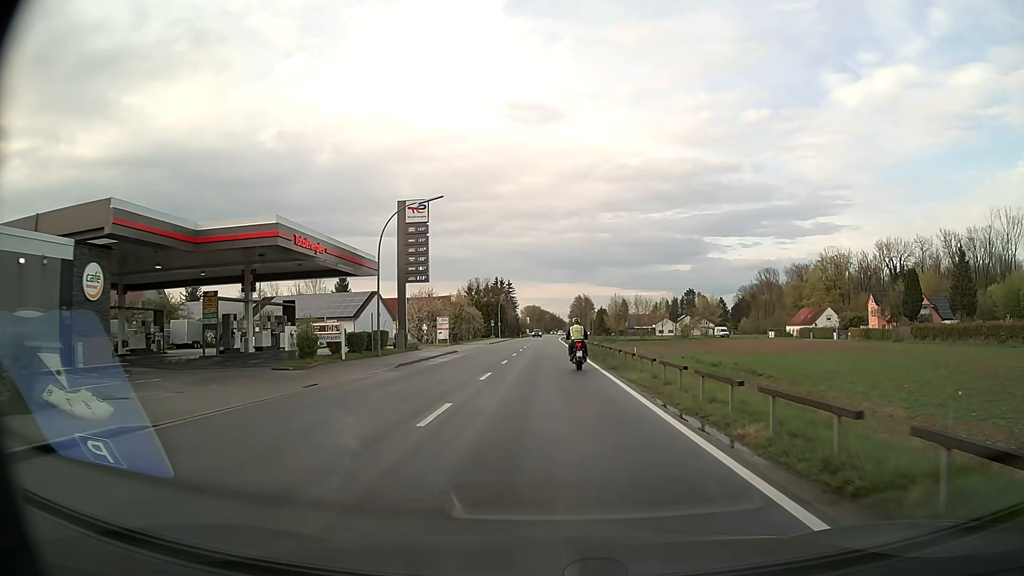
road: secondary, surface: asphalt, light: Day
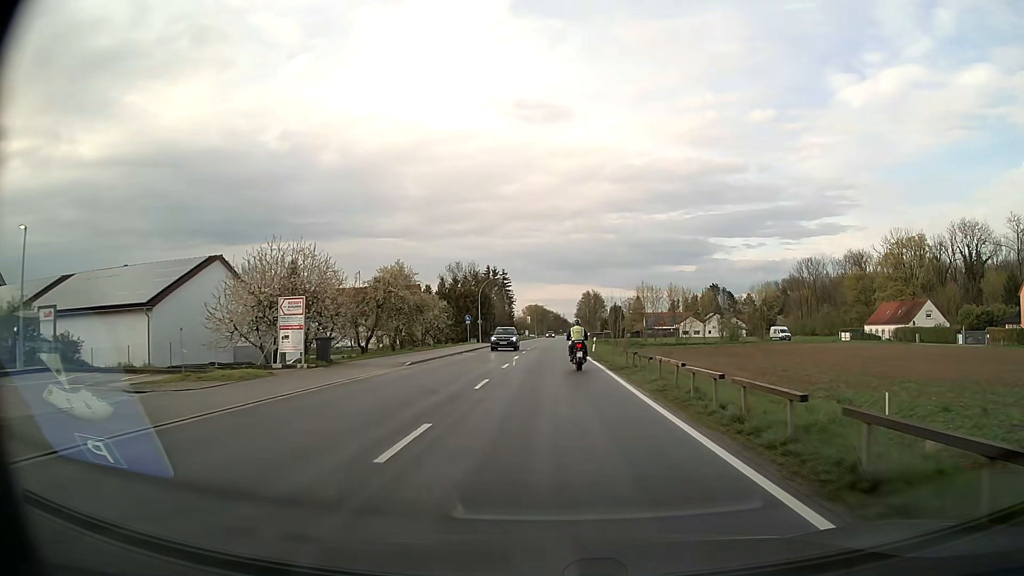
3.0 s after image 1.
(-0.2, +38.9) m; 0°
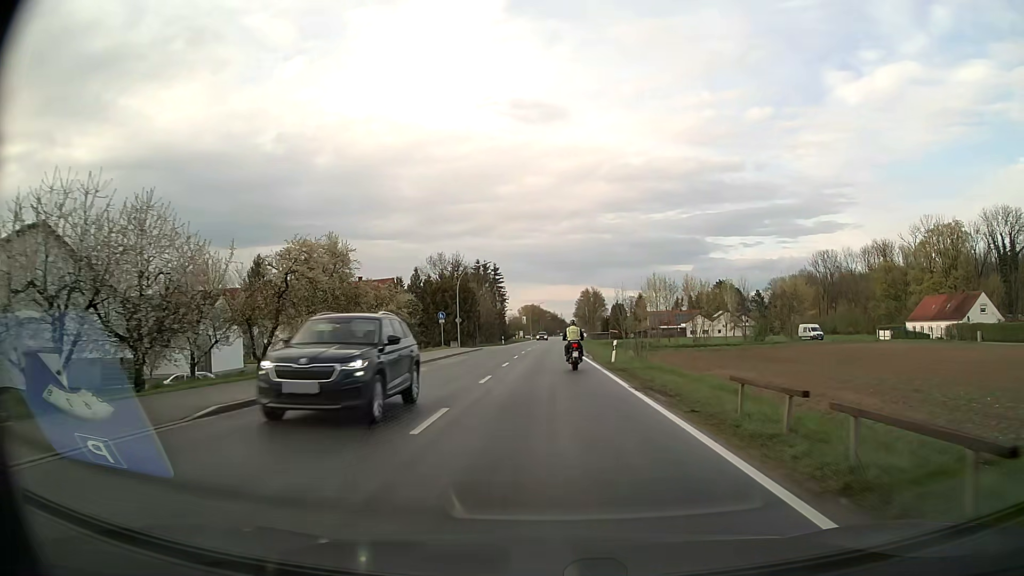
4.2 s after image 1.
(+0.1, +16.1) m; 0°
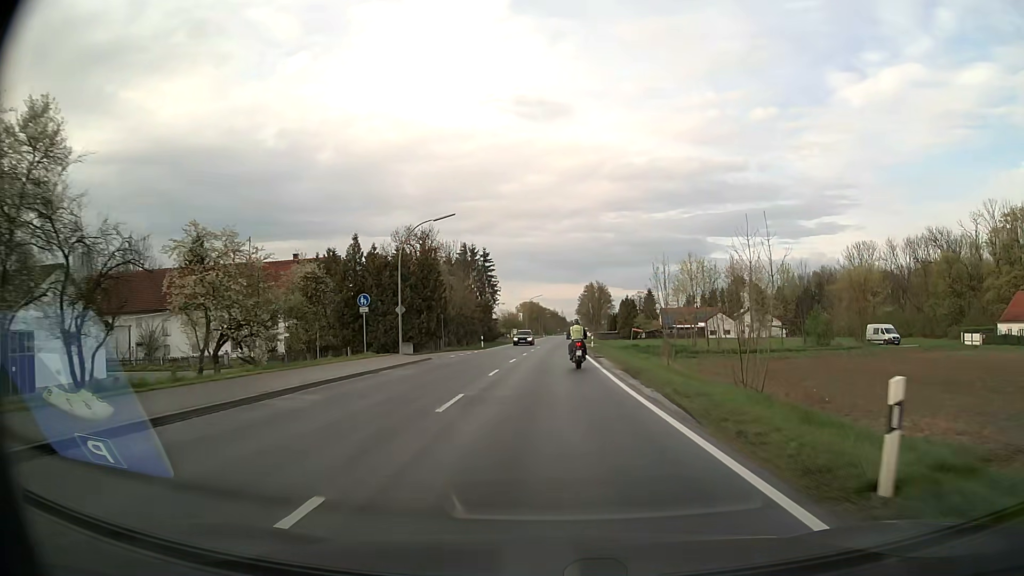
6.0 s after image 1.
(0.0, +24.6) m; 0°
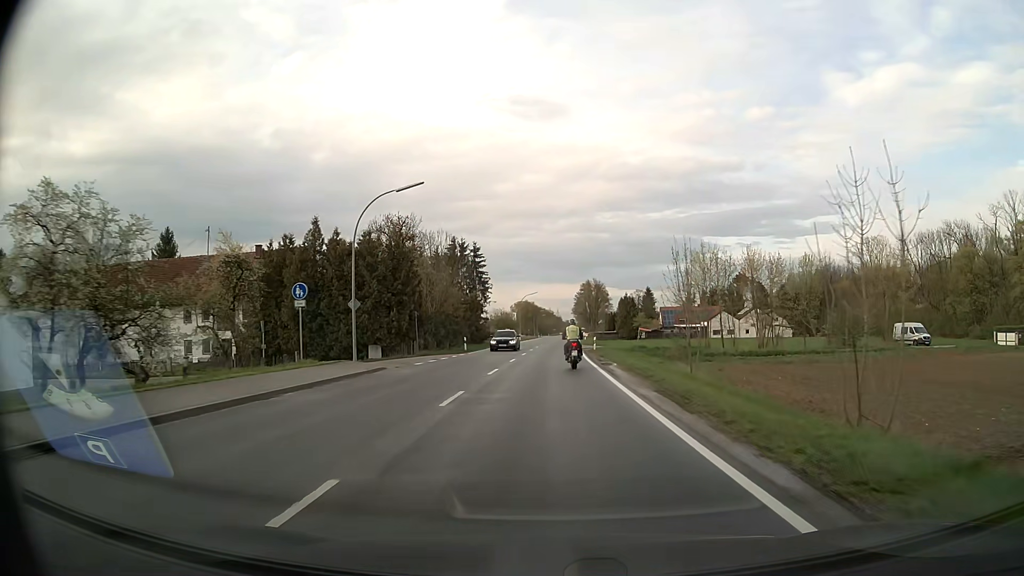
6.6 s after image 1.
(0.0, +8.3) m; 0°
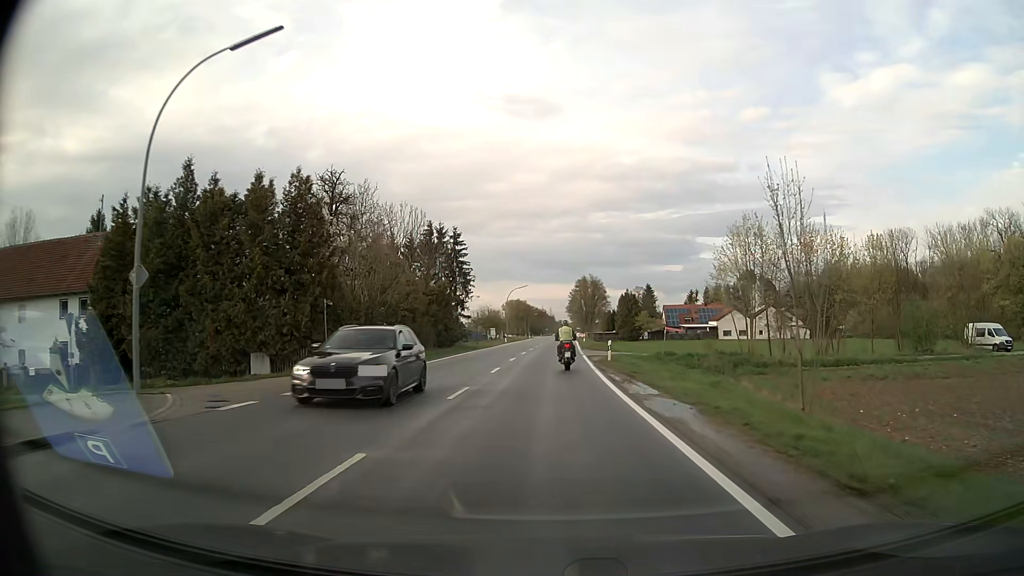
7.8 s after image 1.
(+0.1, +16.5) m; +1°
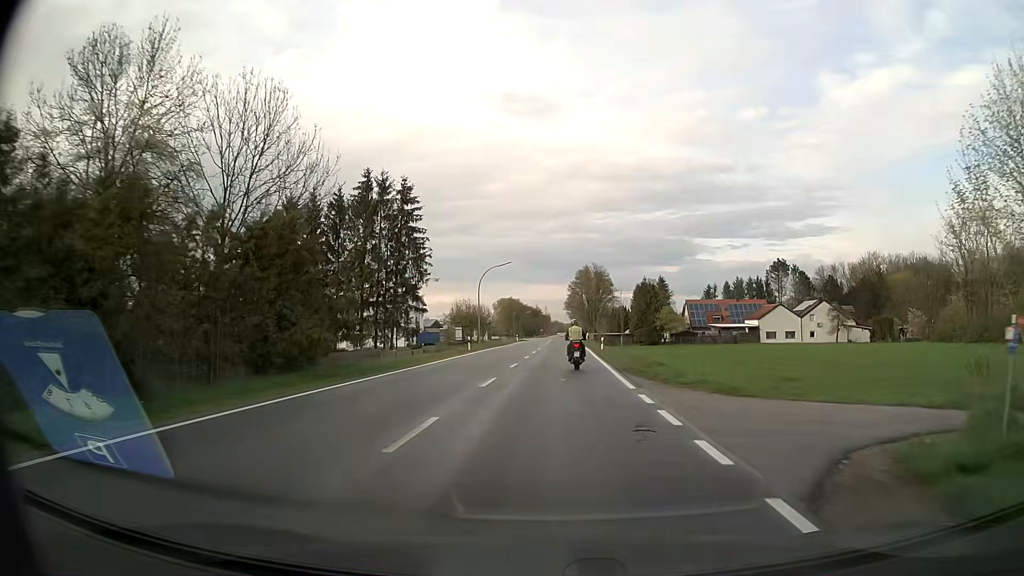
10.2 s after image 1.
(+0.1, +33.1) m; 0°
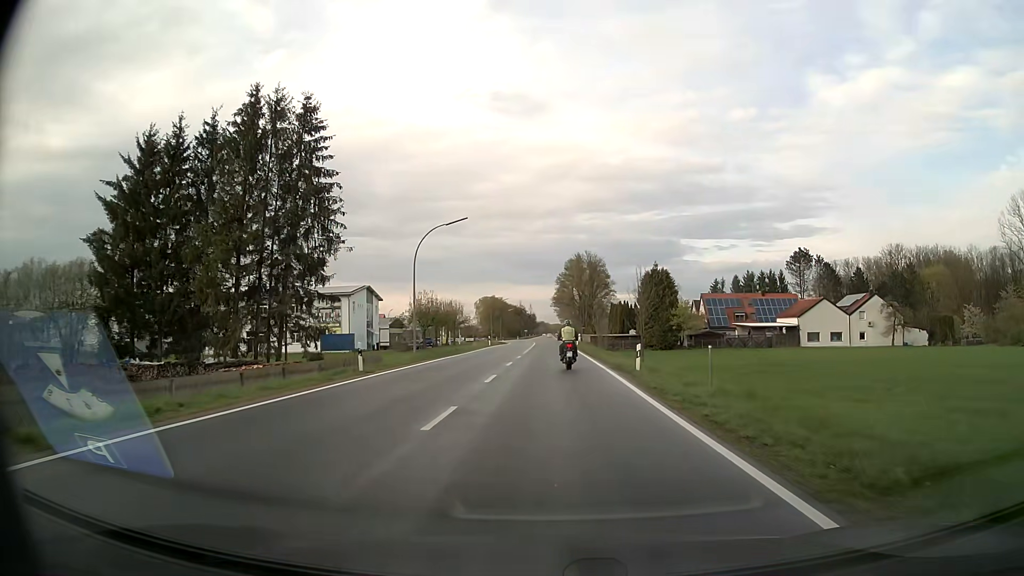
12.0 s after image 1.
(+0.3, +25.3) m; +1°
(0, +10) (0, +20) (0, +30) (0, +40) (0, +50) (0, +60) (0, +70) (0, +80) (0, +90) (0, +100) m
